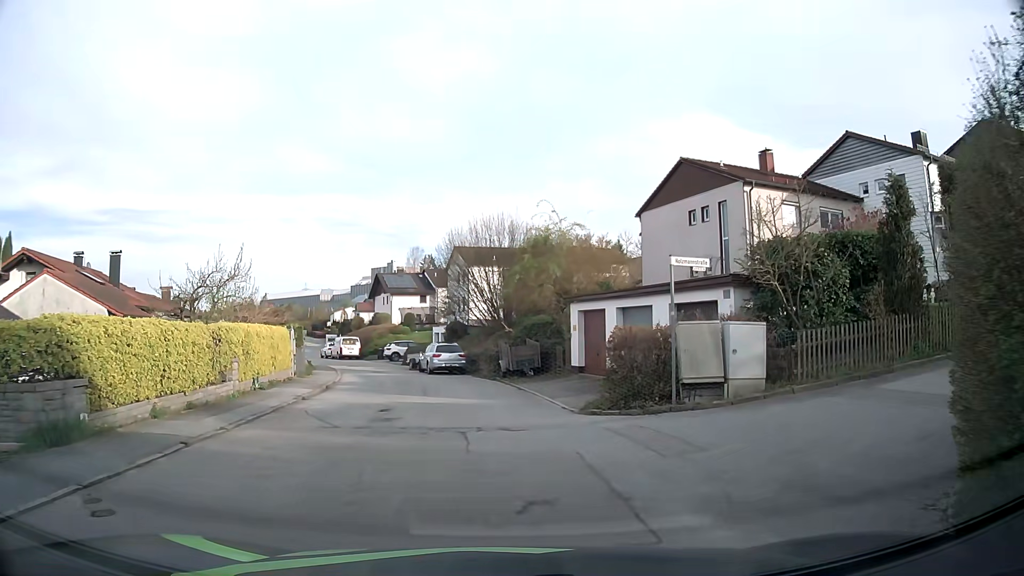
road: residential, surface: asphalt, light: Day
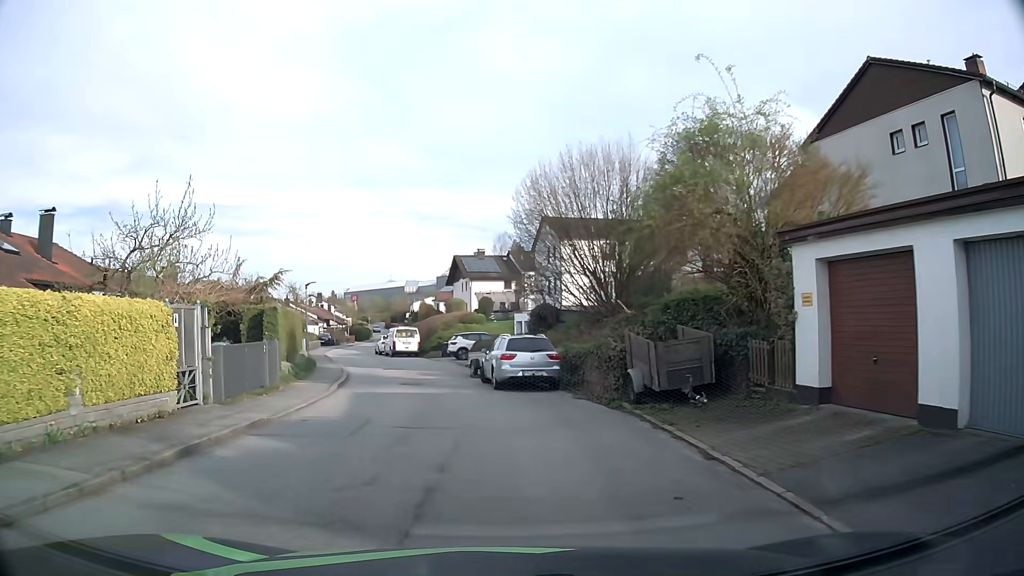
(-0.5, +13.9) m; -6°
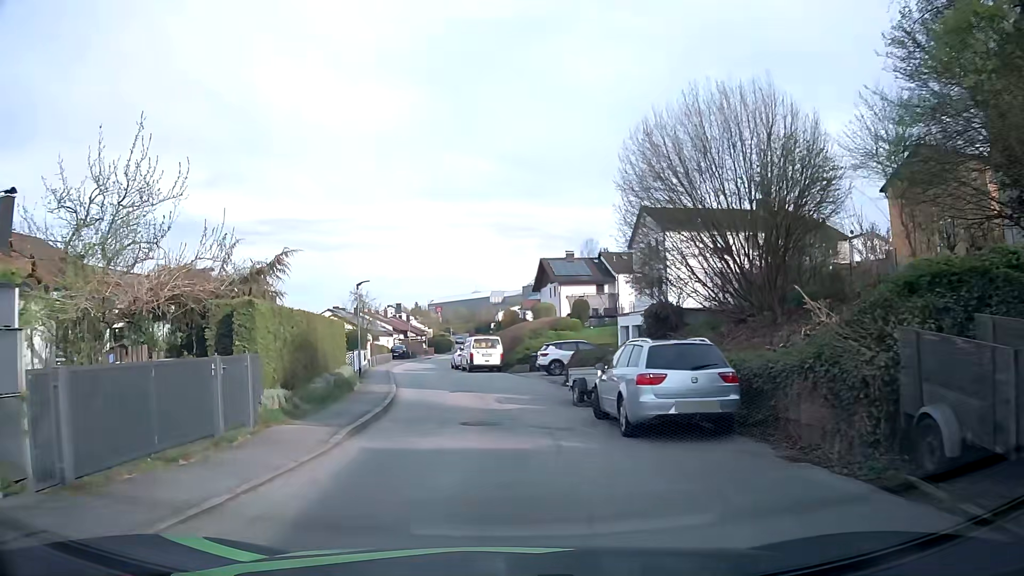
(-0.6, +7.8) m; -8°
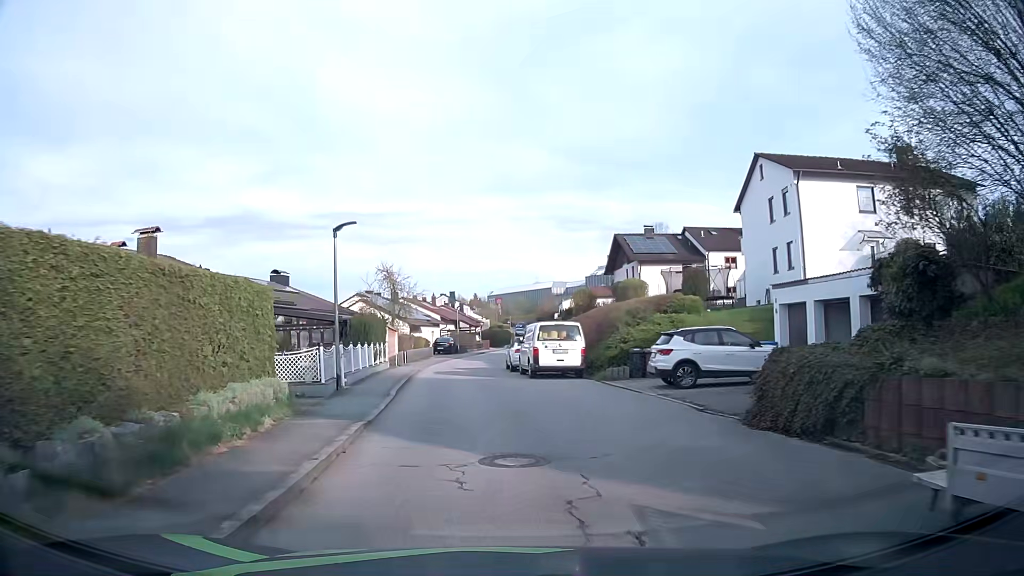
(-0.7, +13.5) m; -6°
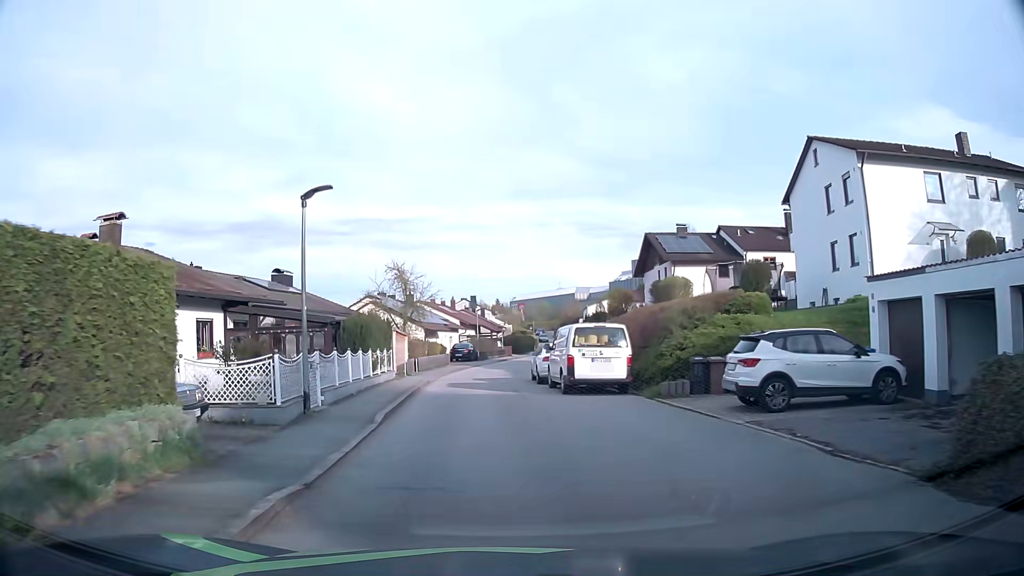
(0.0, +4.7) m; -1°
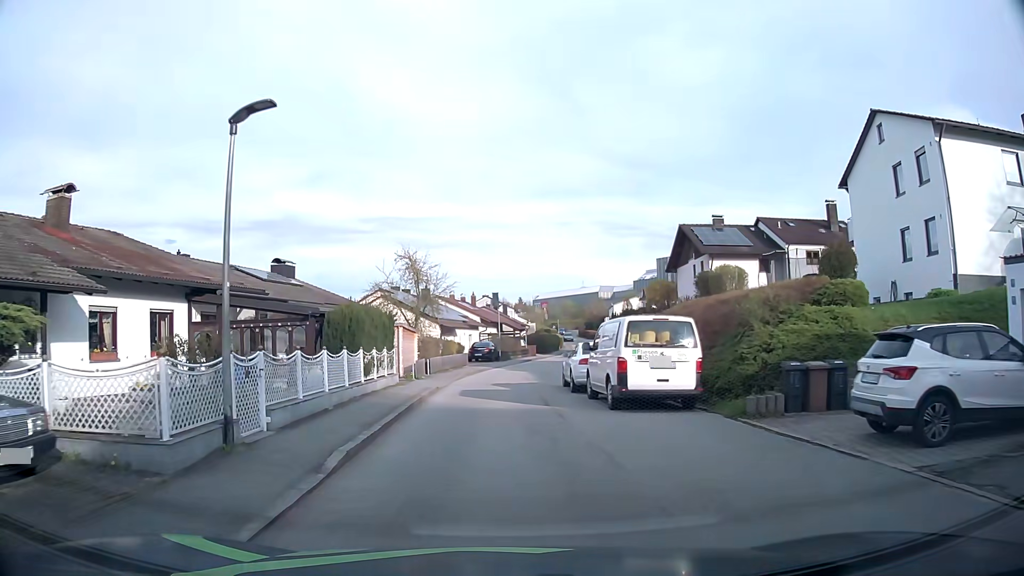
(-0.1, +4.7) m; -2°
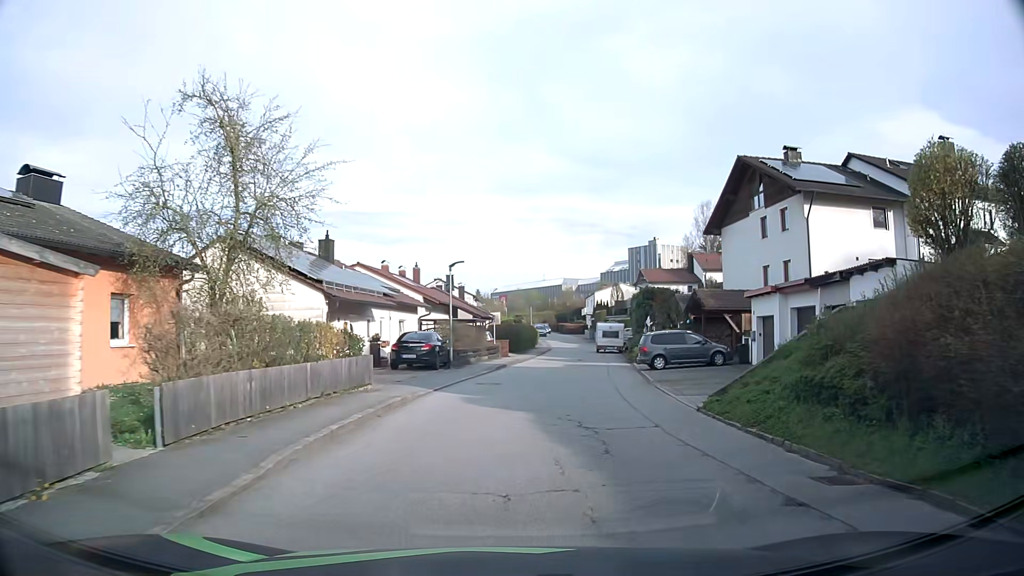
(-0.2, +23.4) m; +4°
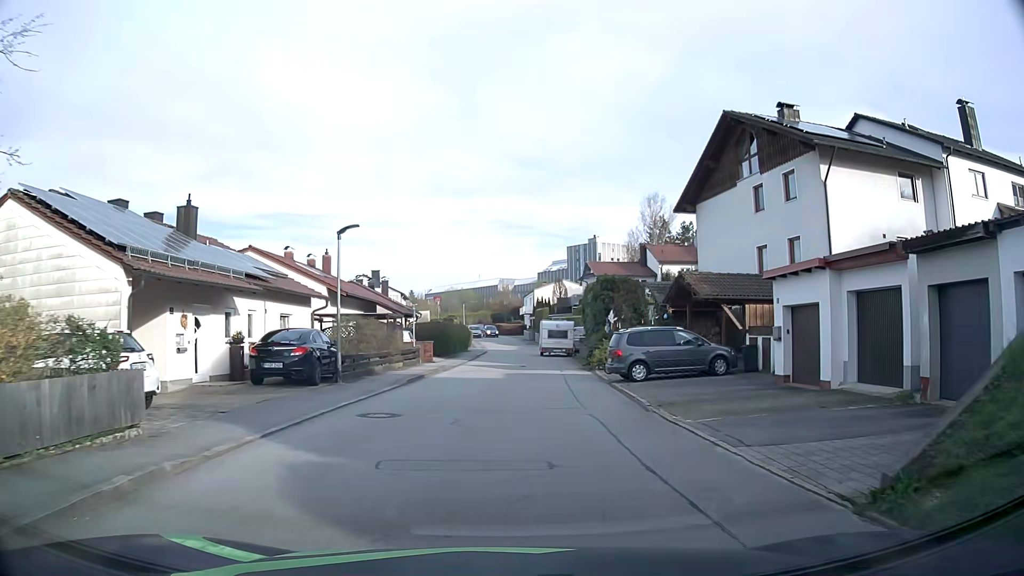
(+0.3, +8.6) m; +5°
(0, +10) (+1, +20) (+2, +30) (+1, +40) (0, +50) (0, +60) (0, +70) (0, +80) (-2, +90) (-3, +100) m
